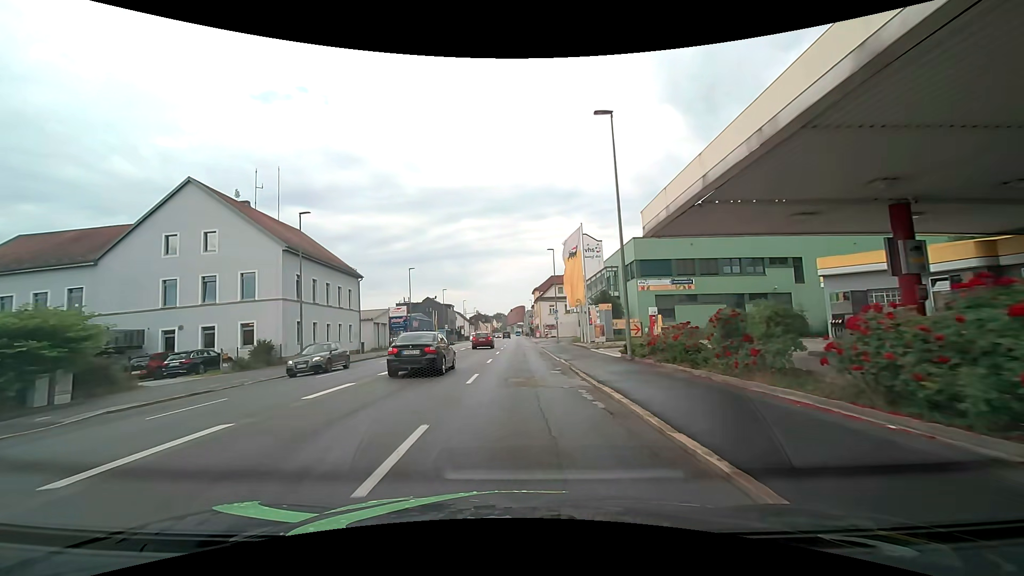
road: tertiary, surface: asphalt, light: Day
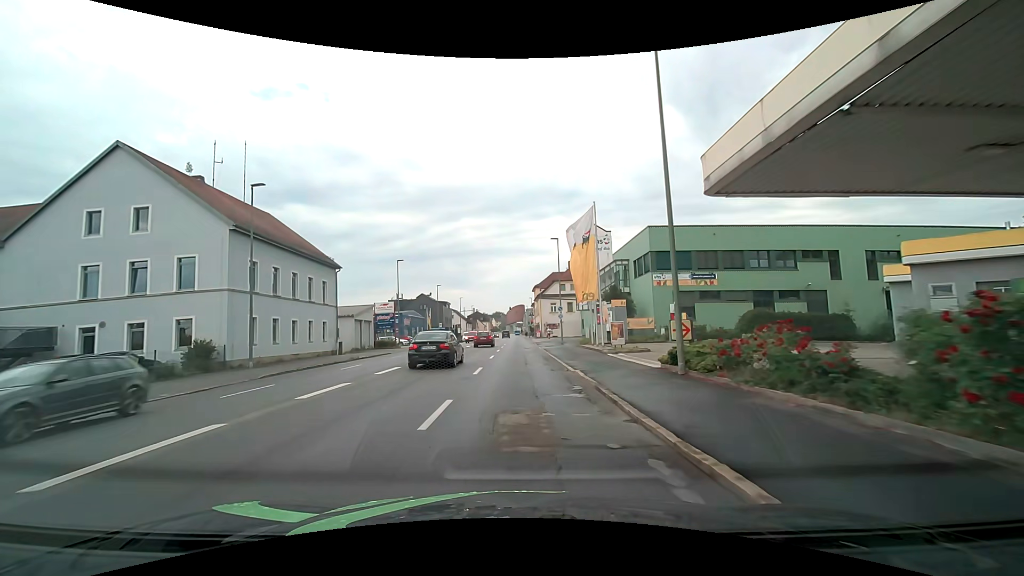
(0.0, +6.3) m; 0°
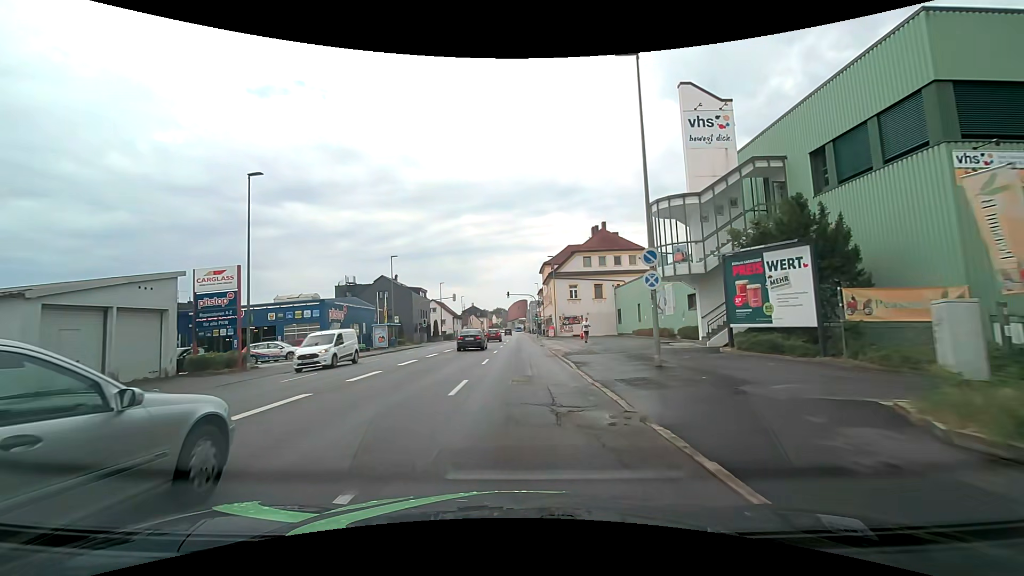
(0.0, +33.0) m; 0°
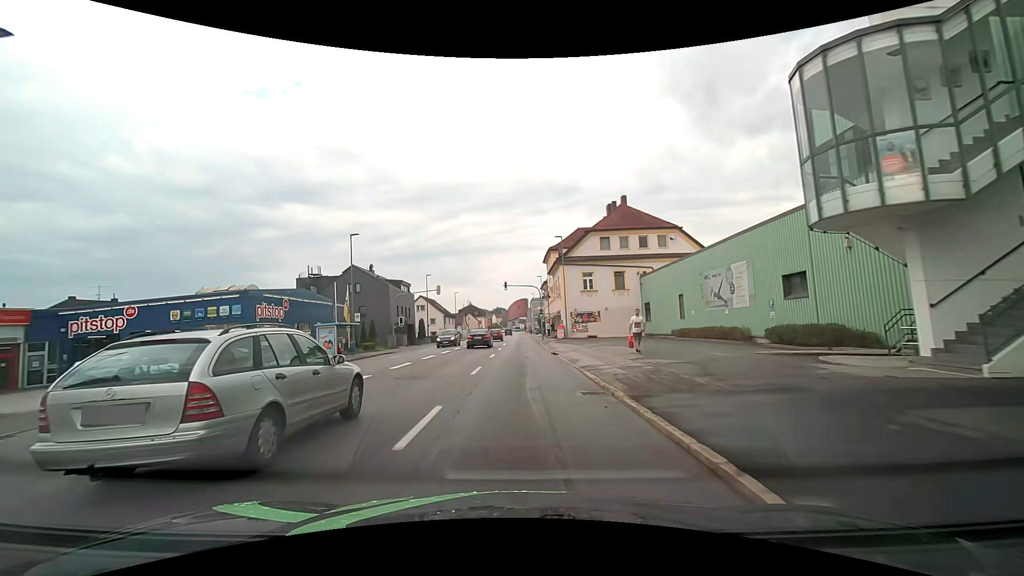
(0.0, +13.5) m; -1°
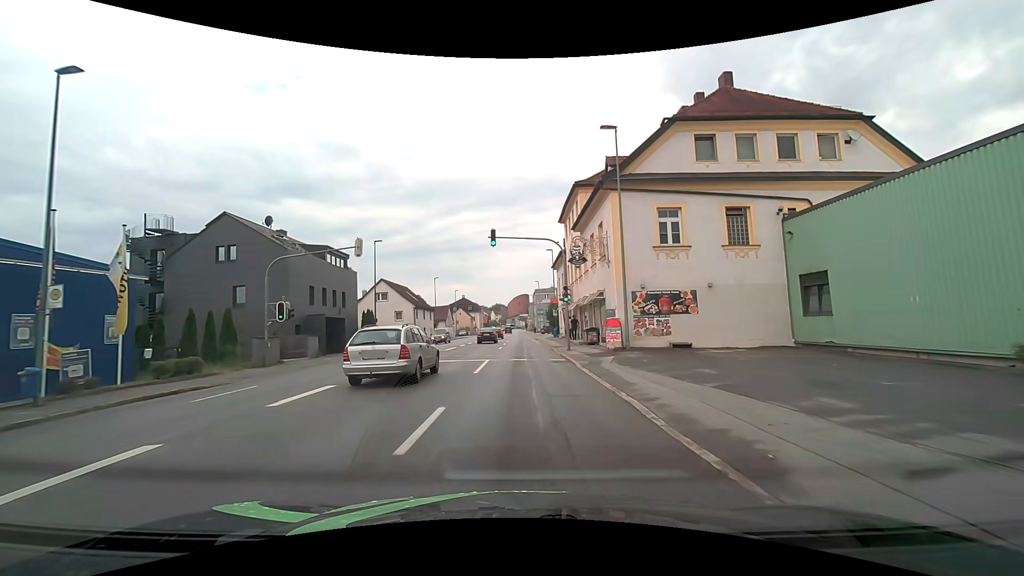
(+0.3, +27.5) m; +1°
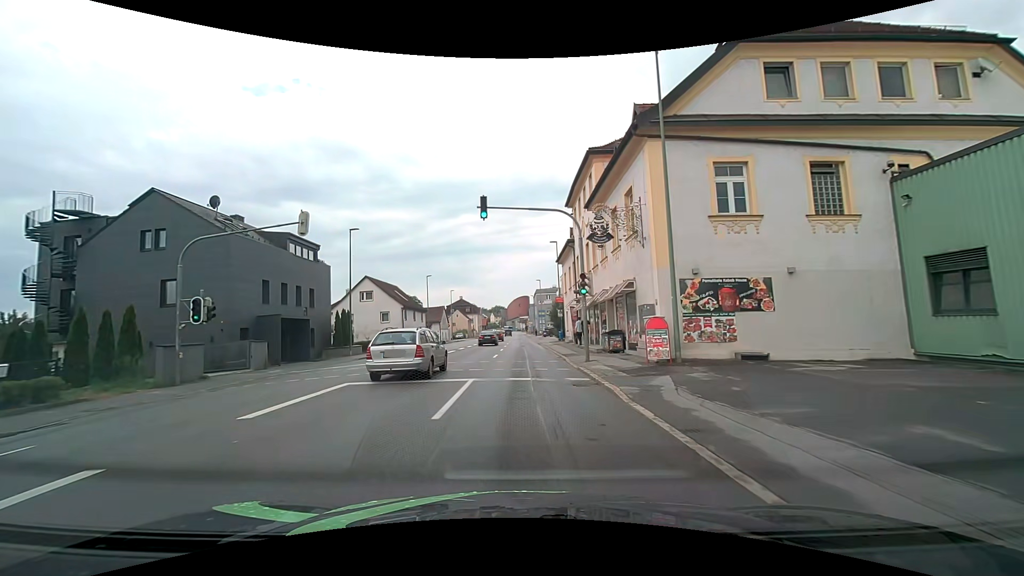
(0.0, +7.0) m; 0°
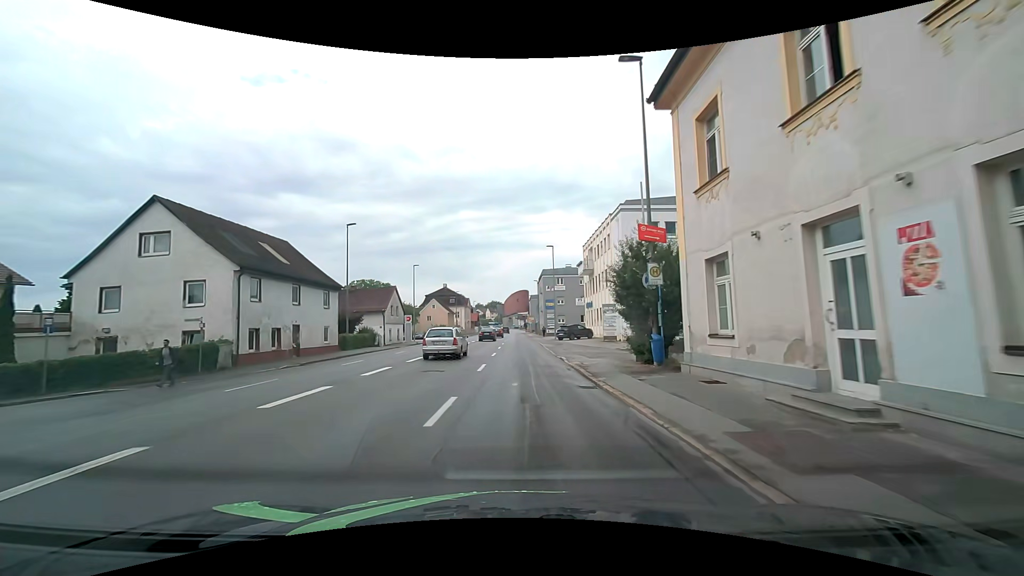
(0.0, +35.5) m; 0°
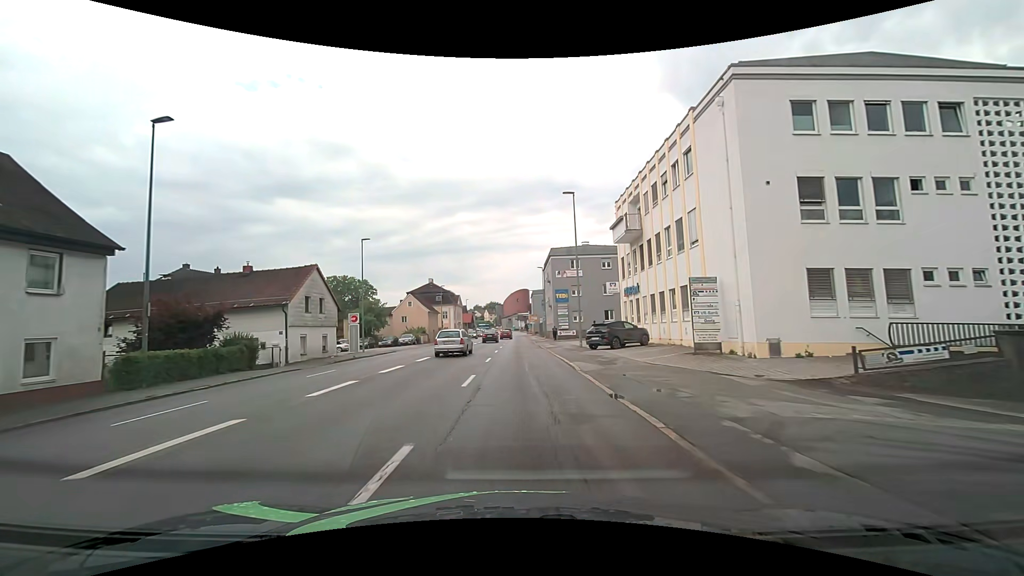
(+0.1, +21.9) m; 0°
(0, +10) (0, +20) (0, +30) (0, +40) (0, +50) (0, +60) (0, +70) (0, +80) (0, +90) (-1, +100) m
